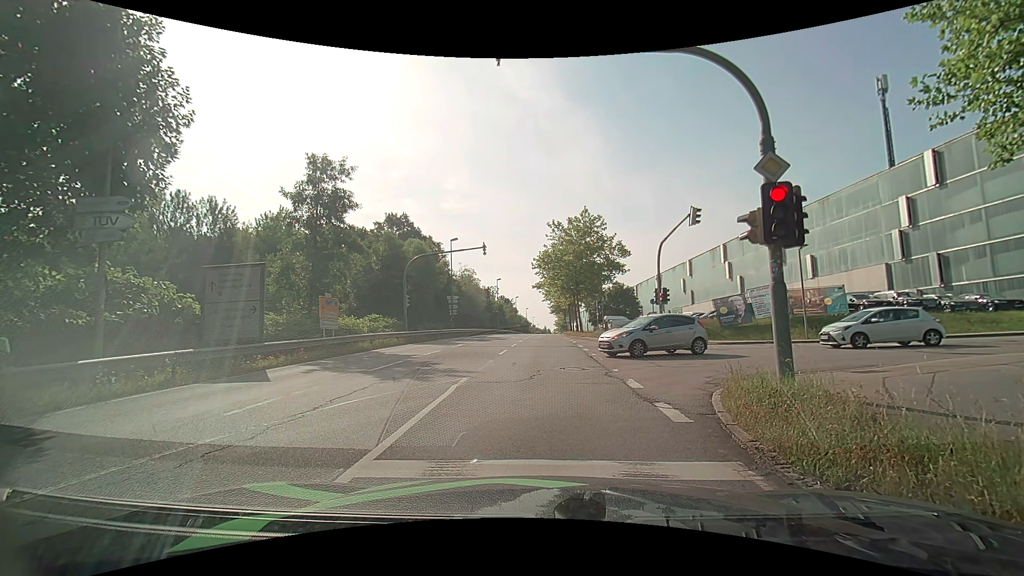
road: secondary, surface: asphalt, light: Day
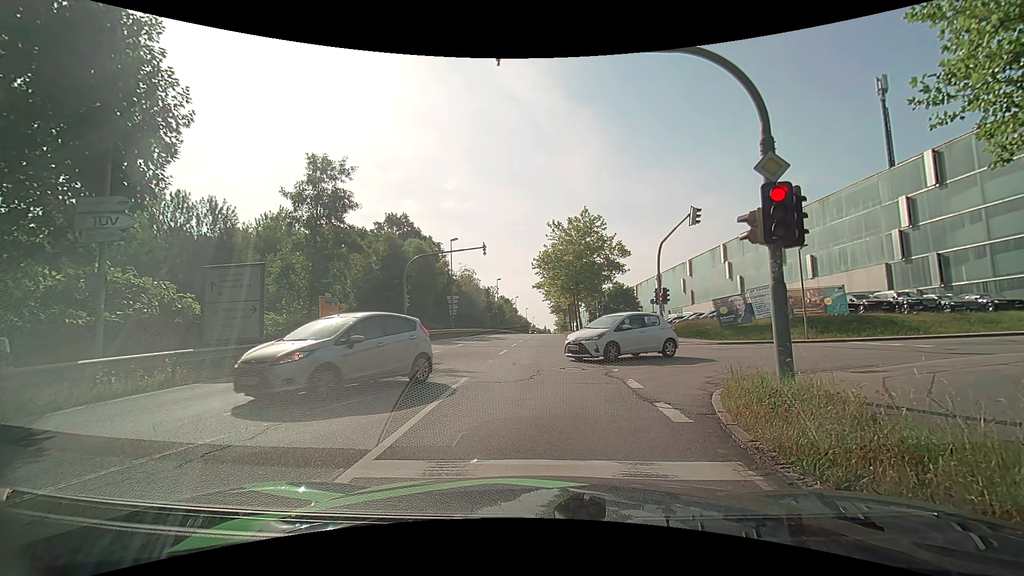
(0.0, 0.0) m; 0°
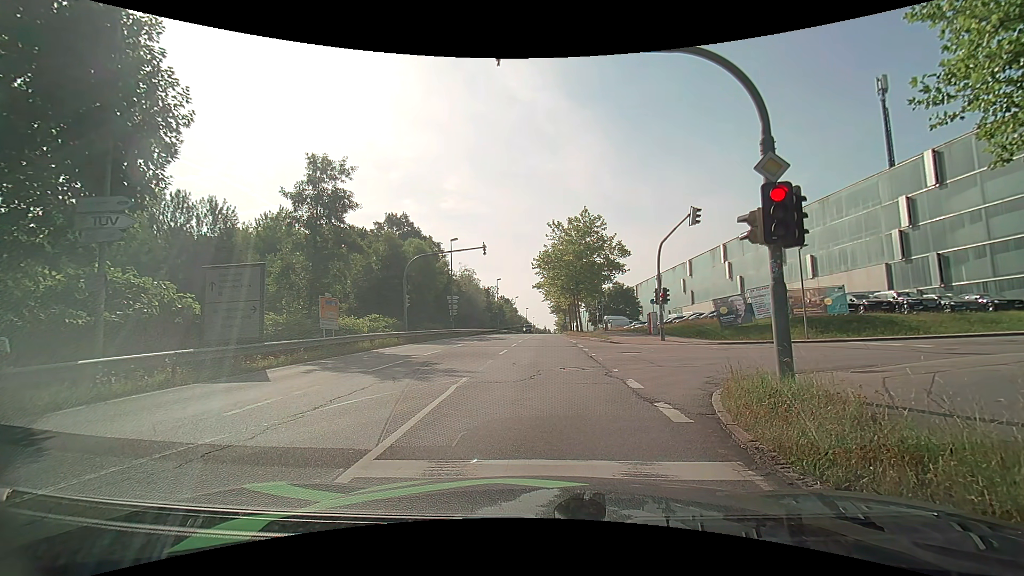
(0.0, 0.0) m; 0°
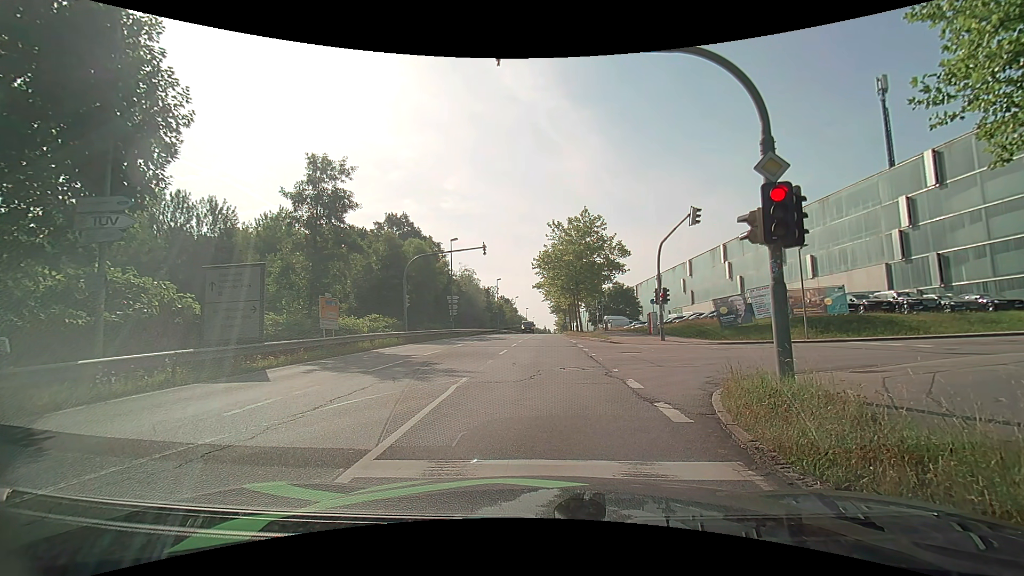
(0.0, 0.0) m; 0°
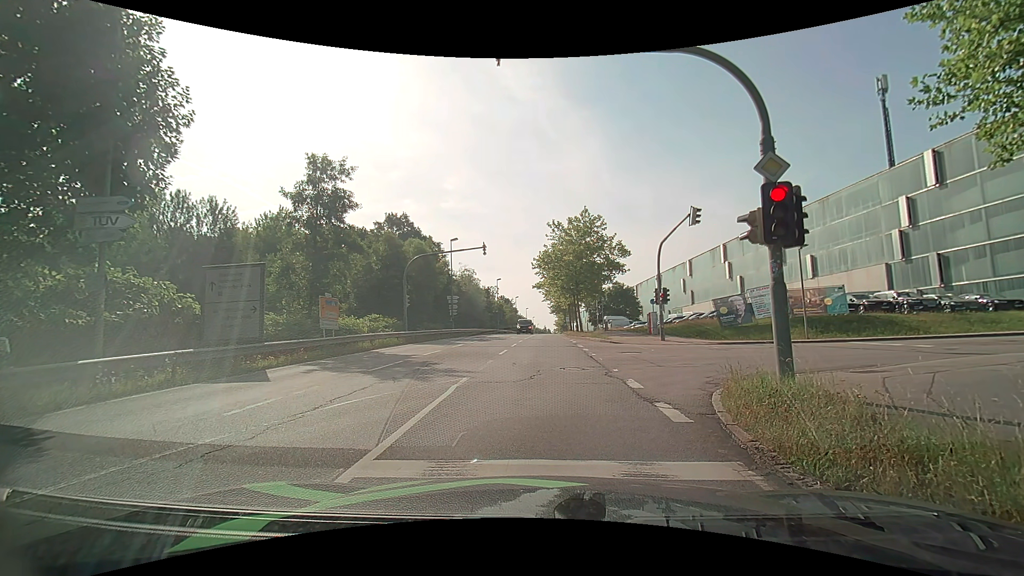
(0.0, 0.0) m; 0°
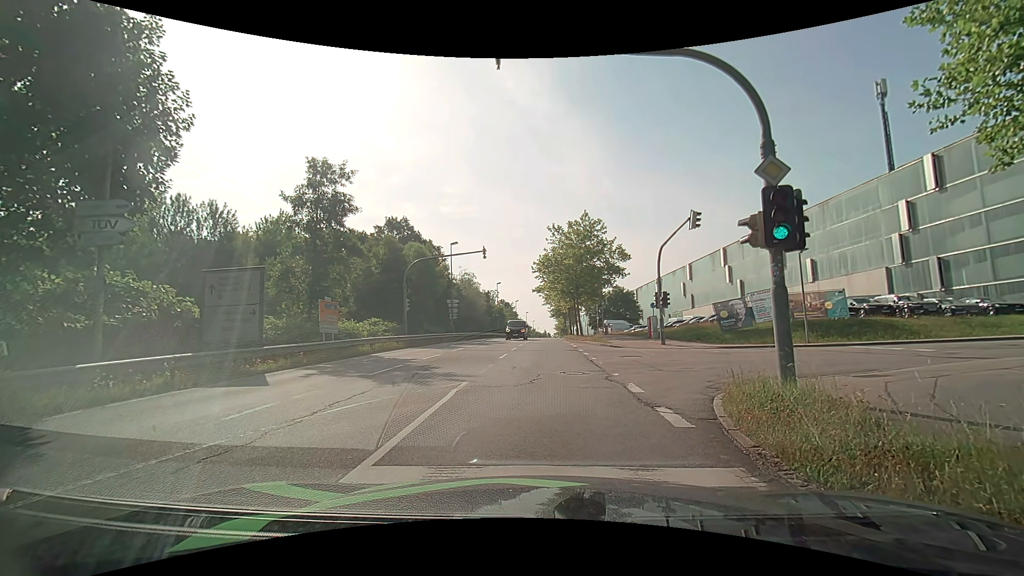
(0.0, 0.0) m; 0°
